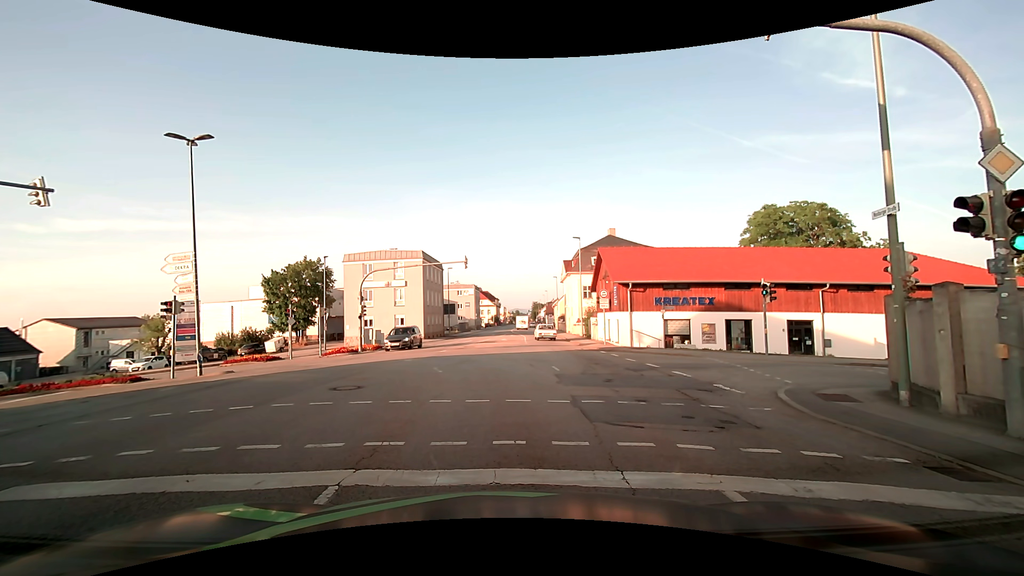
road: tertiary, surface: asphalt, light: Day
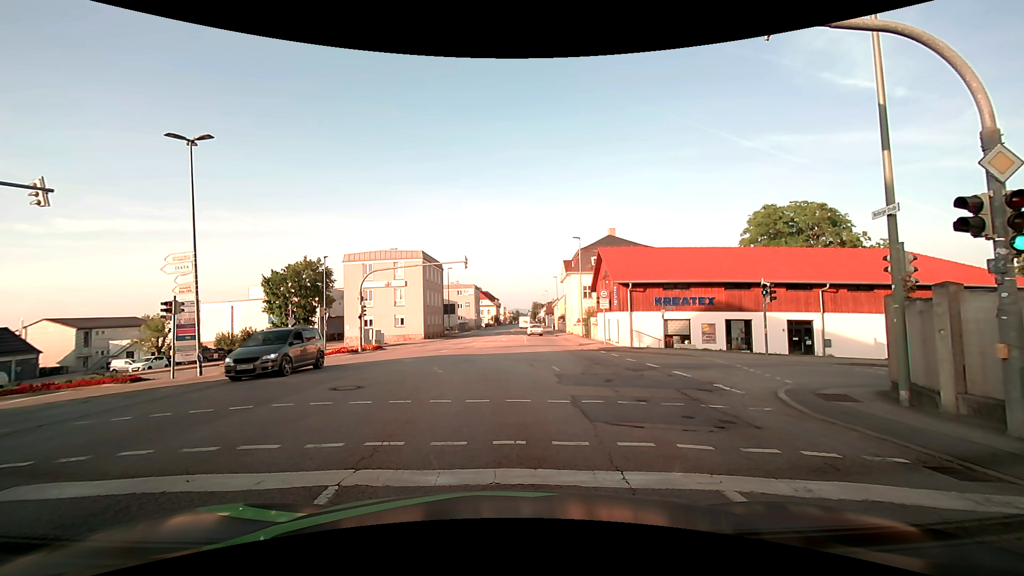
(0.0, 0.0) m; 0°
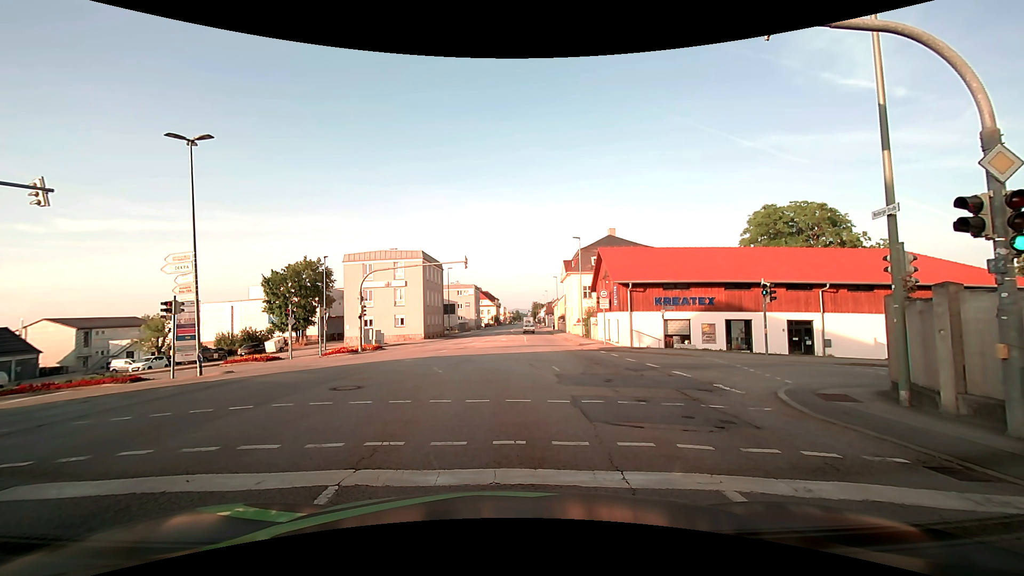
(0.0, 0.0) m; 0°
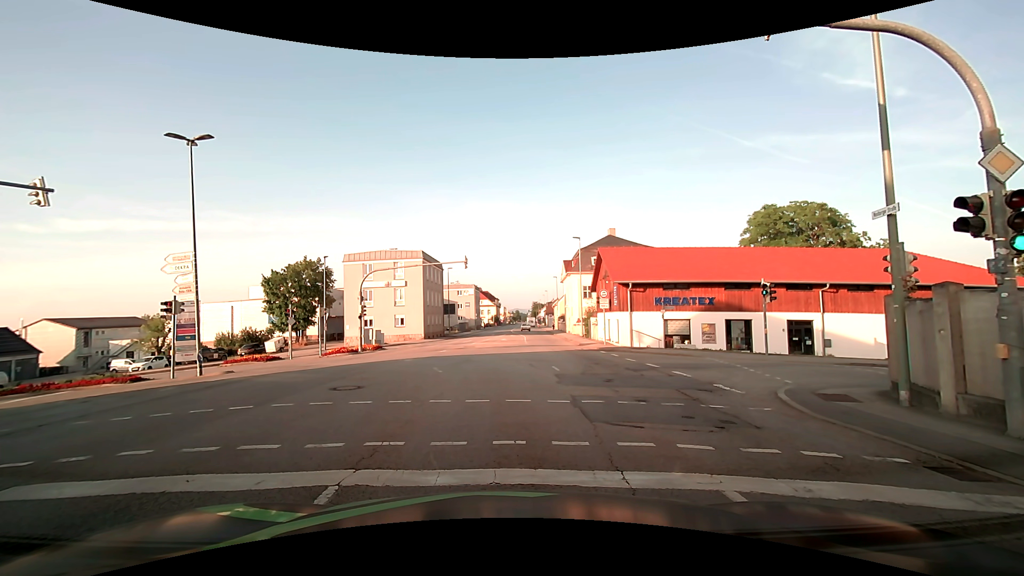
(0.0, 0.0) m; 0°
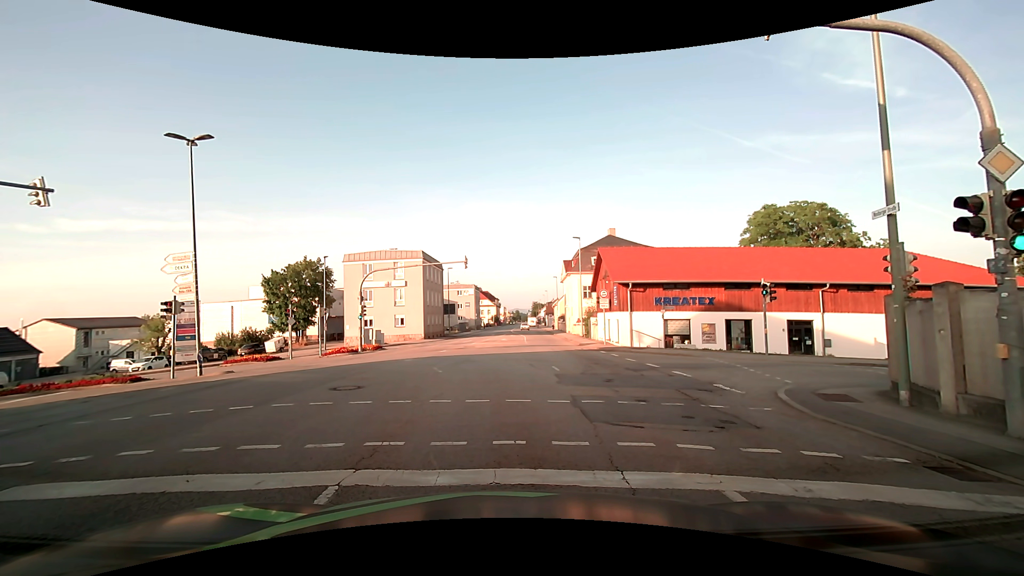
(0.0, 0.0) m; 0°
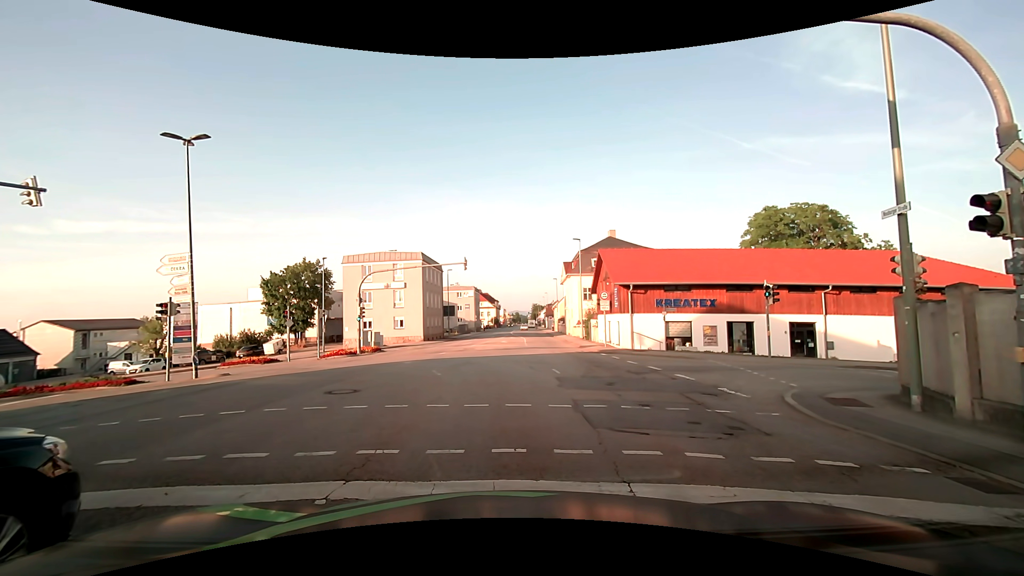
(0.0, +0.2) m; 0°
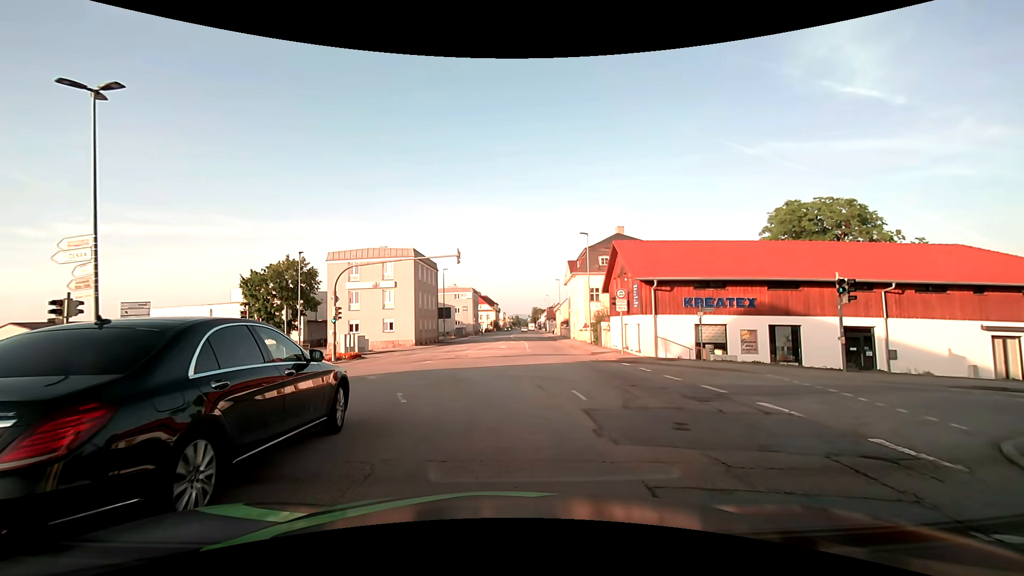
(0.0, +5.2) m; 0°
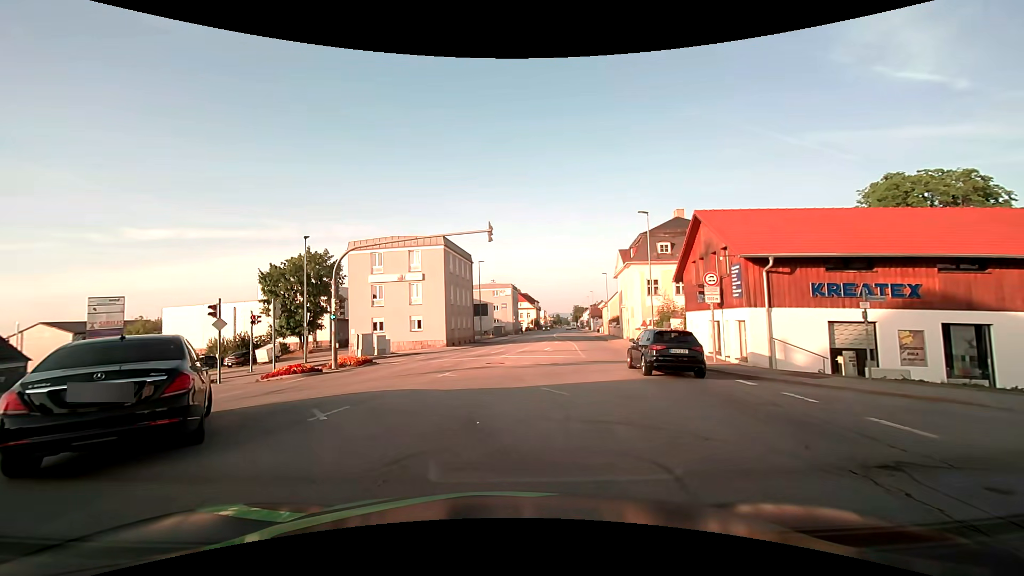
(-0.1, +7.2) m; -4°
(-2, +10) (-8, +17) (-18, +19) (-28, +20) (-38, +20) (-48, +20) (-58, +21) (-68, +22) (-78, +23) (-87, +25) m
